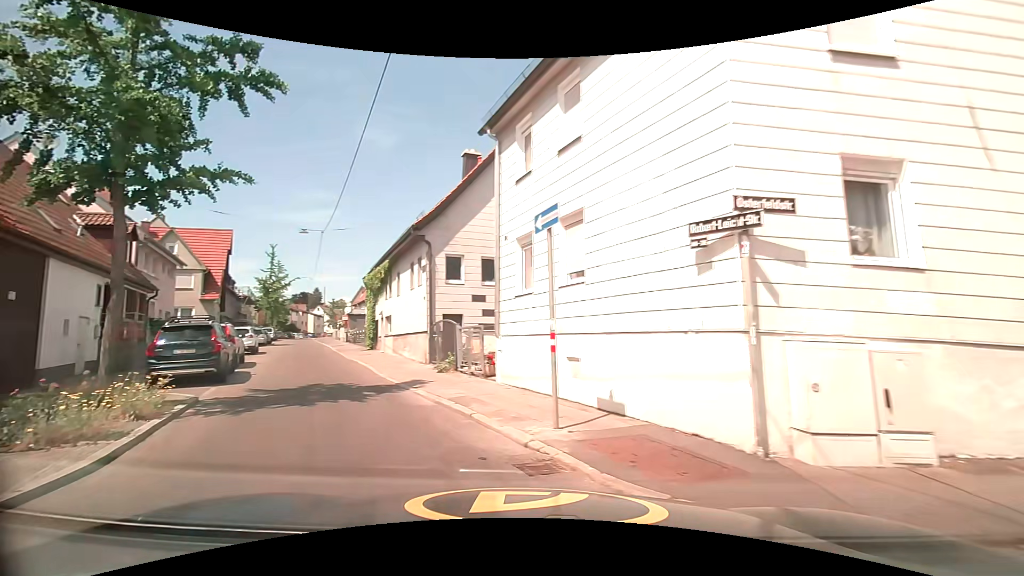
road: tertiary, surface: asphalt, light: Day
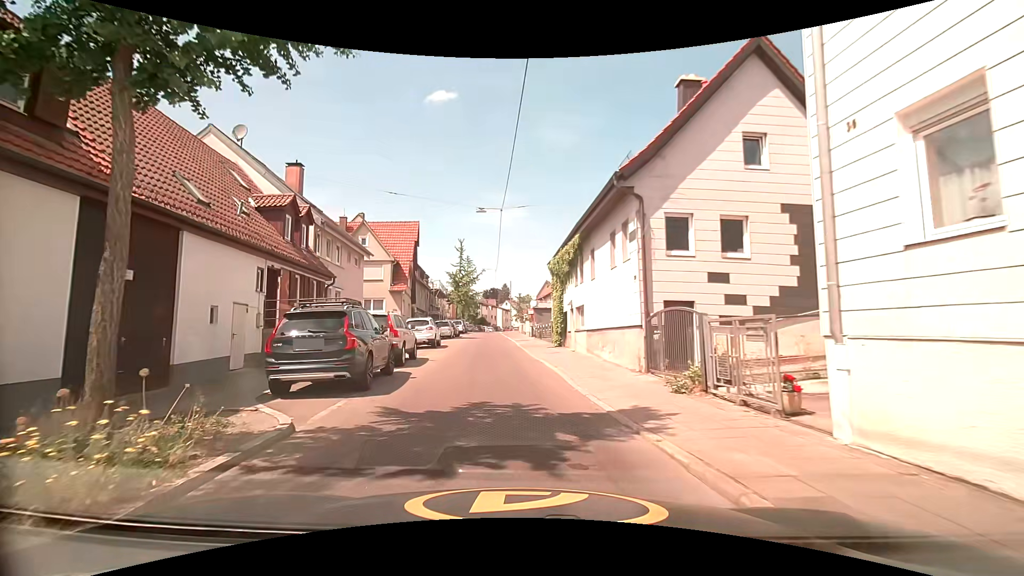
(-1.1, +6.1) m; -21°
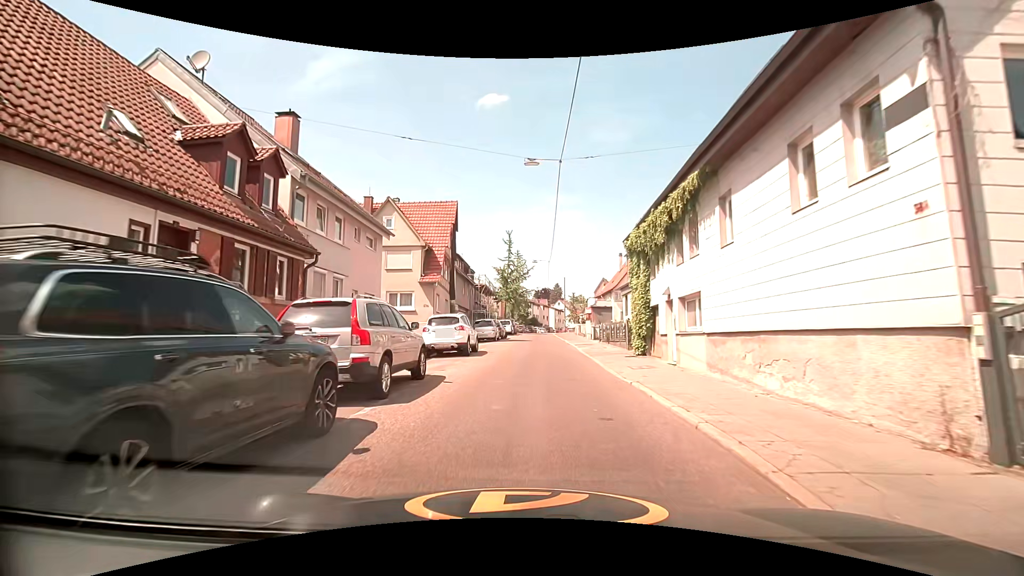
(-0.3, +8.0) m; -5°
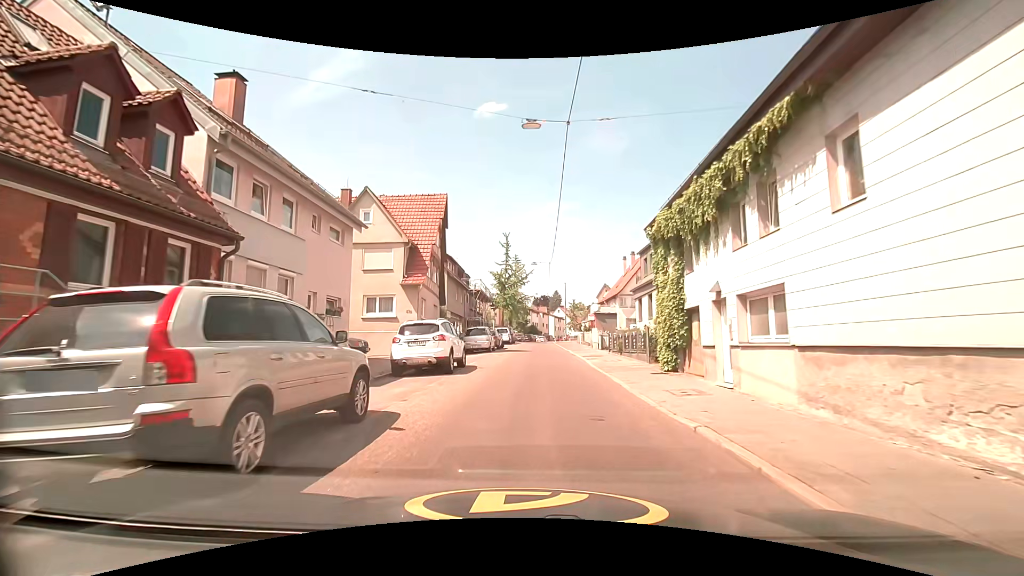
(0.0, +4.3) m; -1°
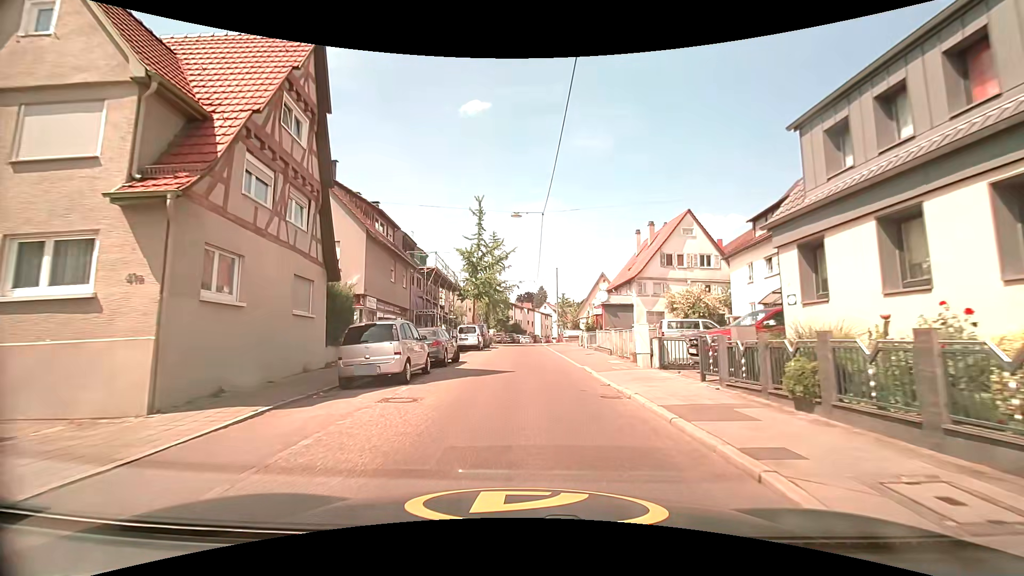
(+0.6, +18.2) m; +2°
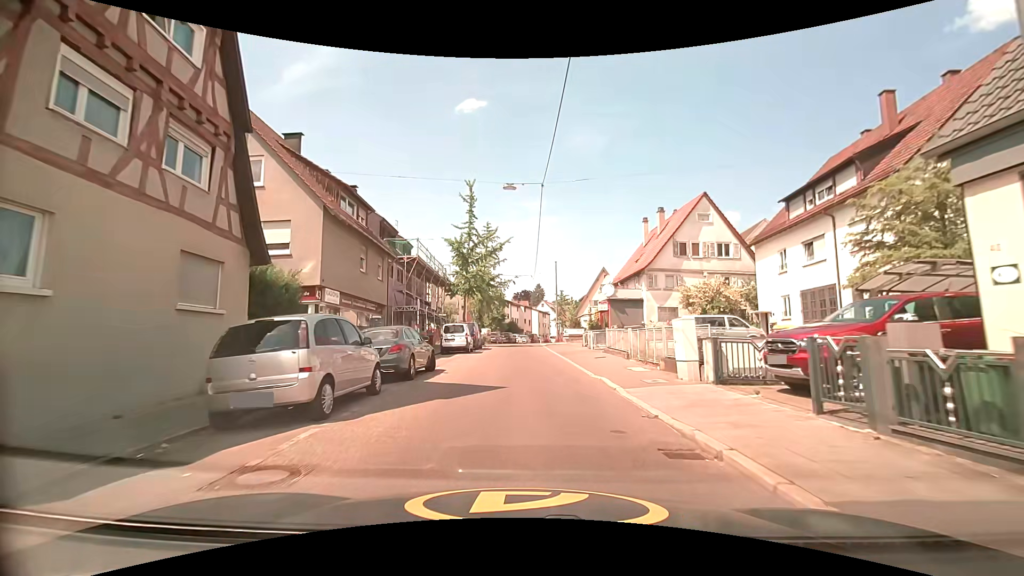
(+0.1, +4.9) m; 0°
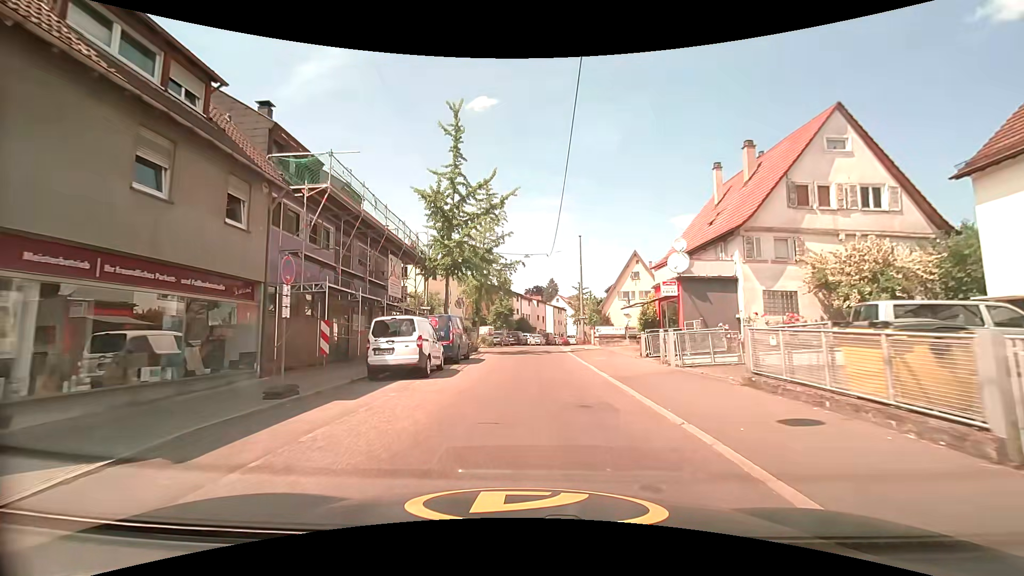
(+0.1, +15.2) m; 0°
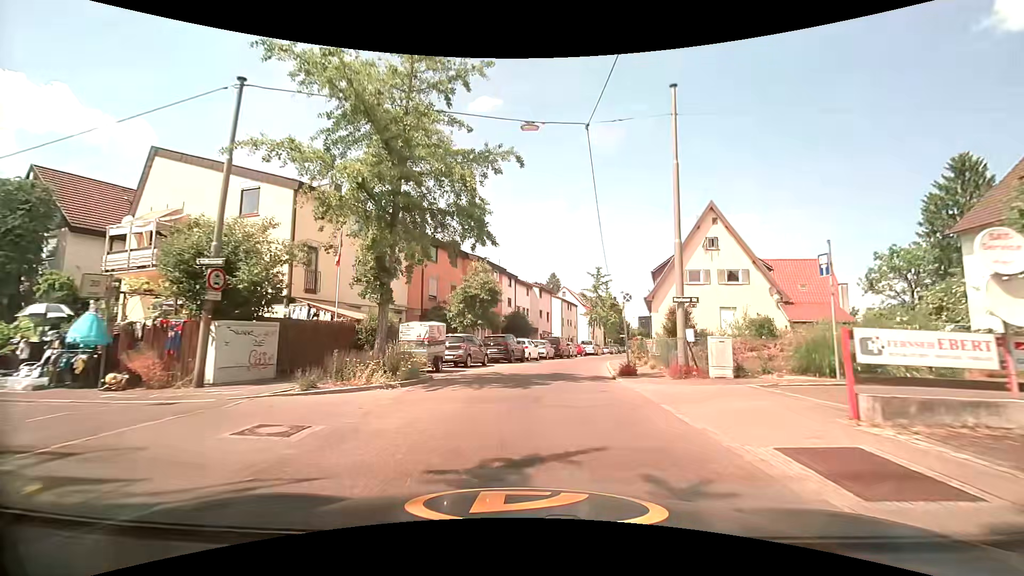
(-0.1, +27.6) m; 0°
(0, +10) (+1, +20) (+3, +30) (+5, +40) (+8, +49) (+11, +59) (+13, +68) (+16, +78) (+19, +87) (+21, +97) m
